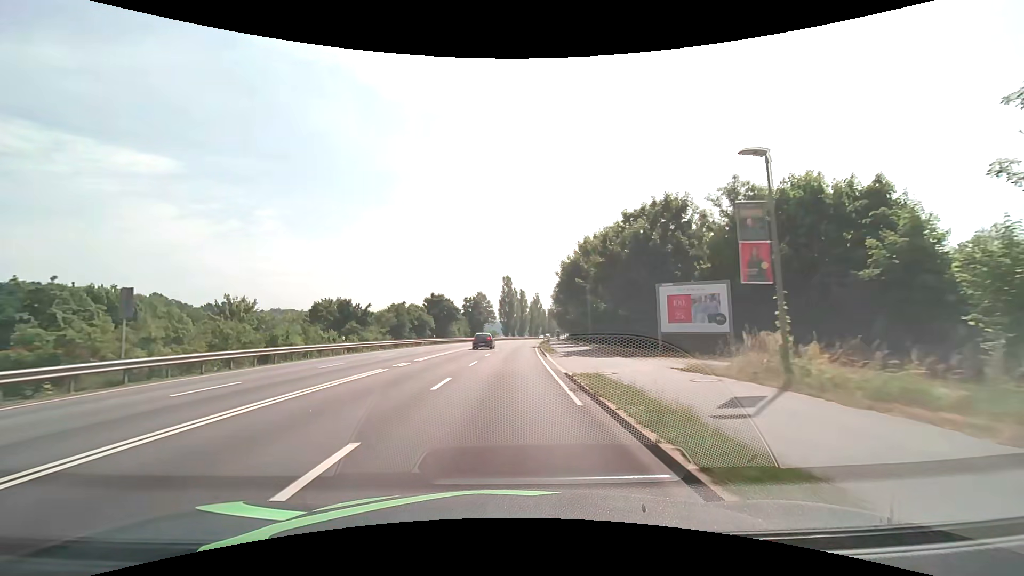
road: primary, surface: asphalt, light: Day
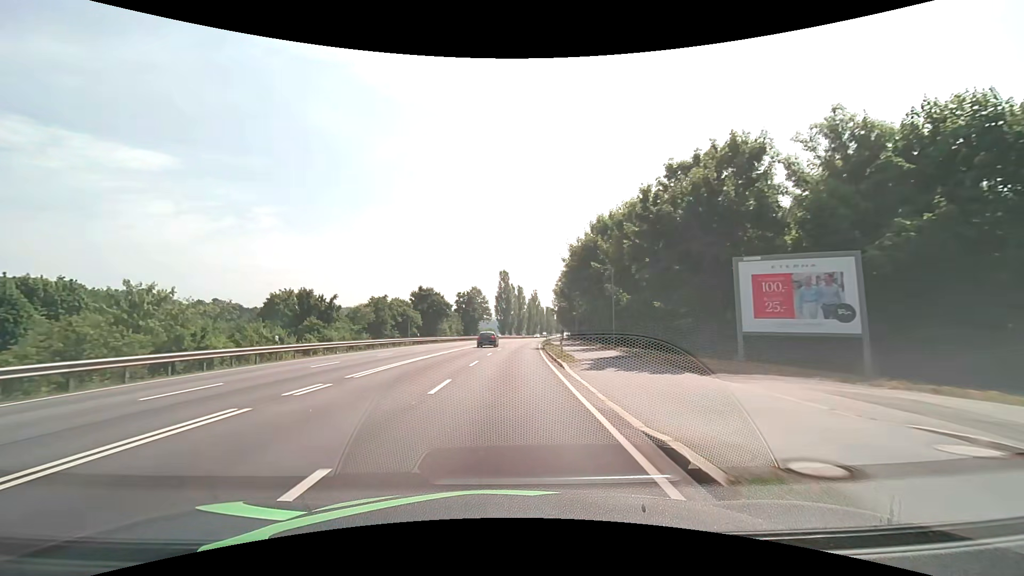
(0.0, +10.3) m; 0°
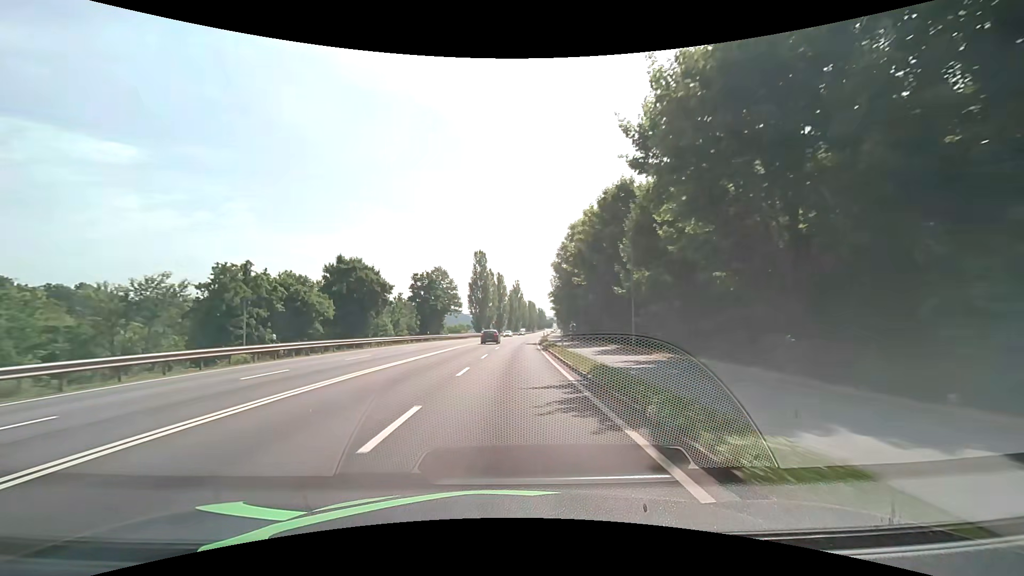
(+0.6, +32.2) m; +3°
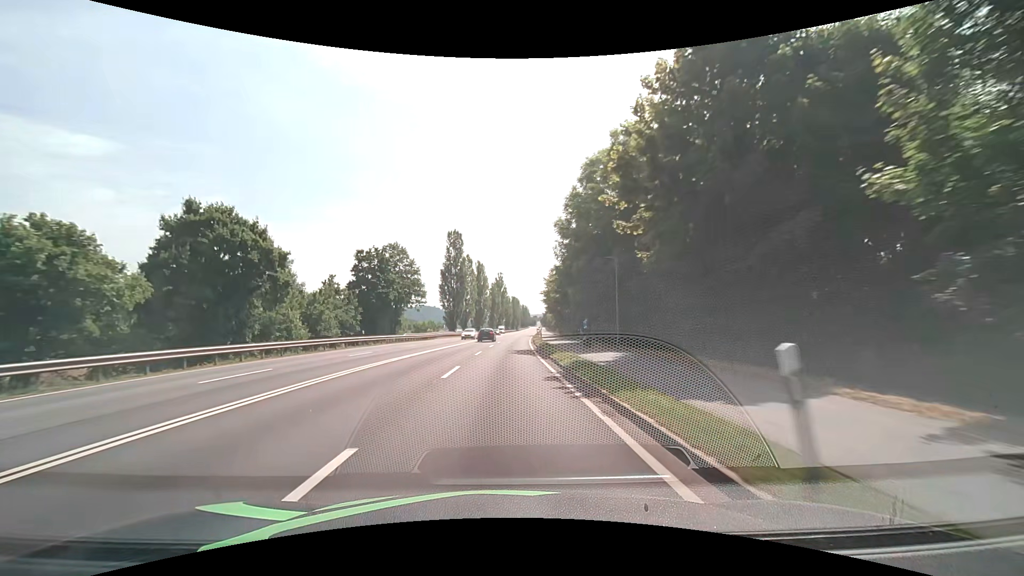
(+0.3, +22.1) m; +2°
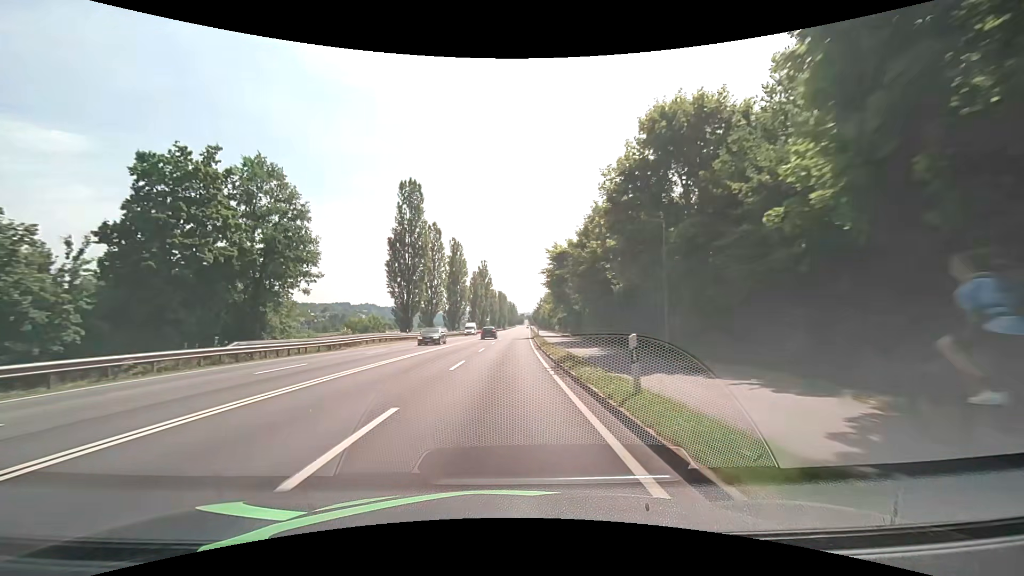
(+0.4, +33.2) m; +2°
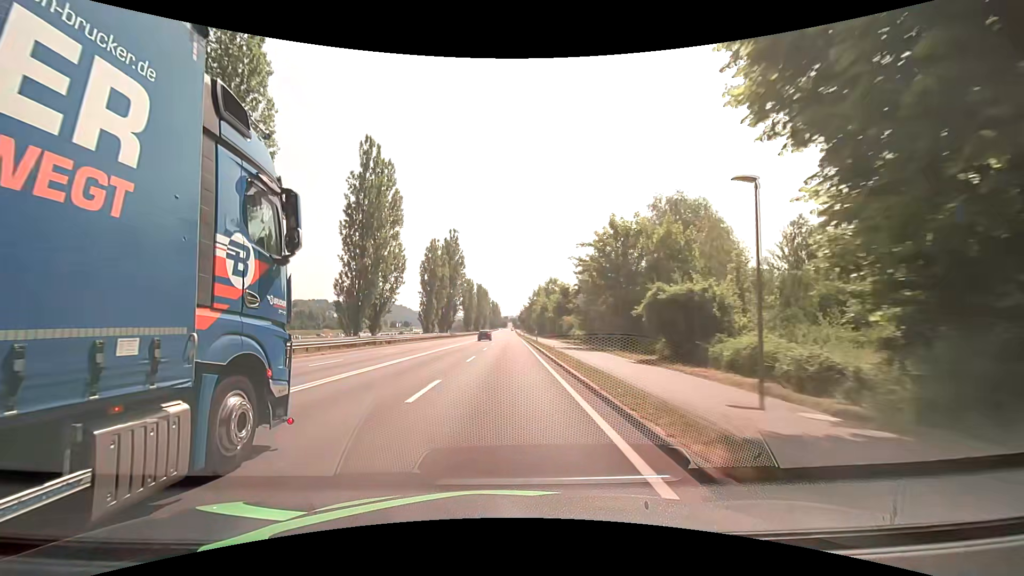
(+1.1, +54.9) m; +2°
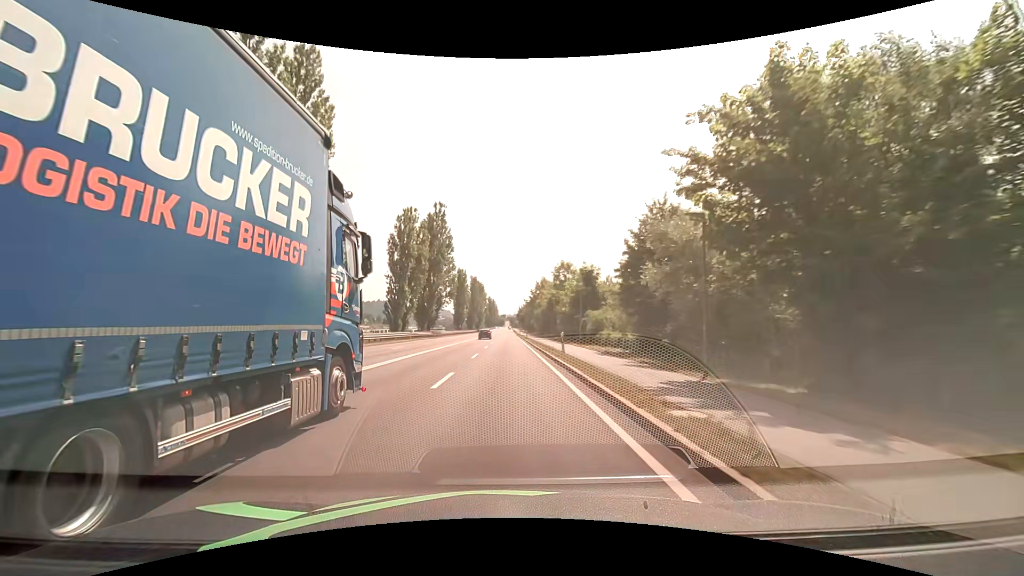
(-0.1, +21.9) m; 0°
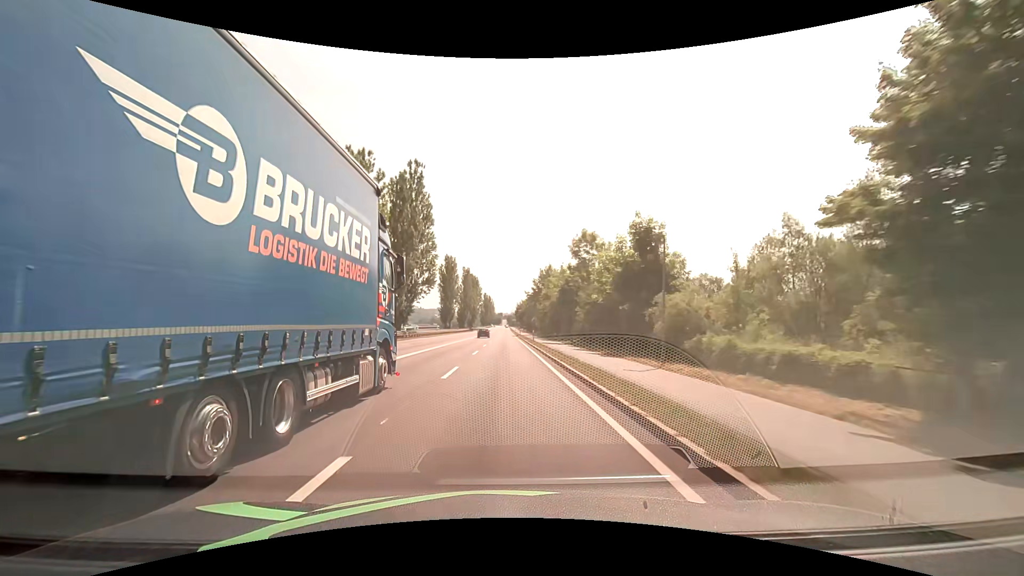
(+0.1, +22.0) m; 0°
(0, +10) (0, +20) (0, +30) (0, +40) (0, +50) (0, +60) (0, +70) (0, +80) (0, +90) (0, +100) m
